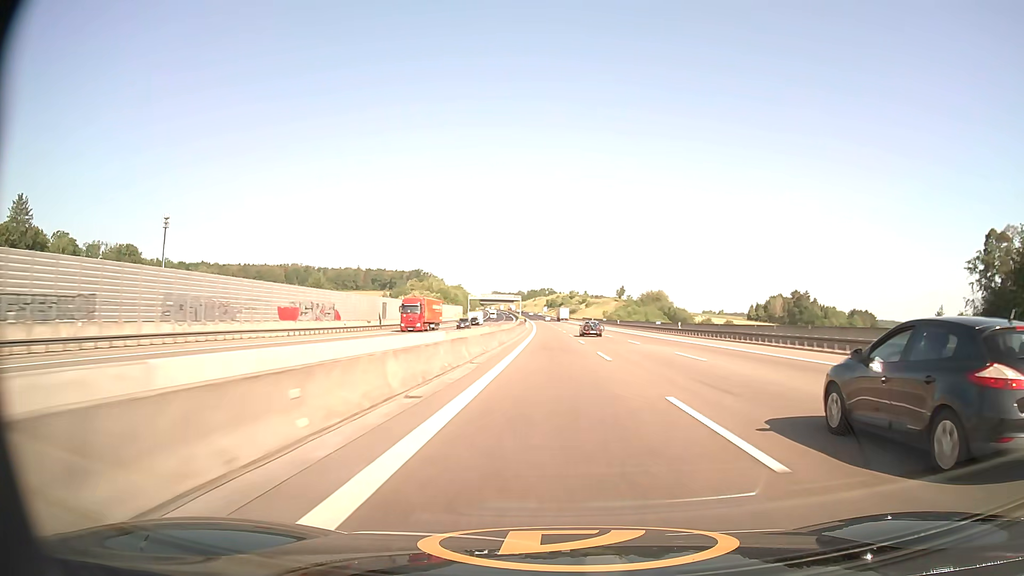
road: motorway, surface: asphalt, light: Day
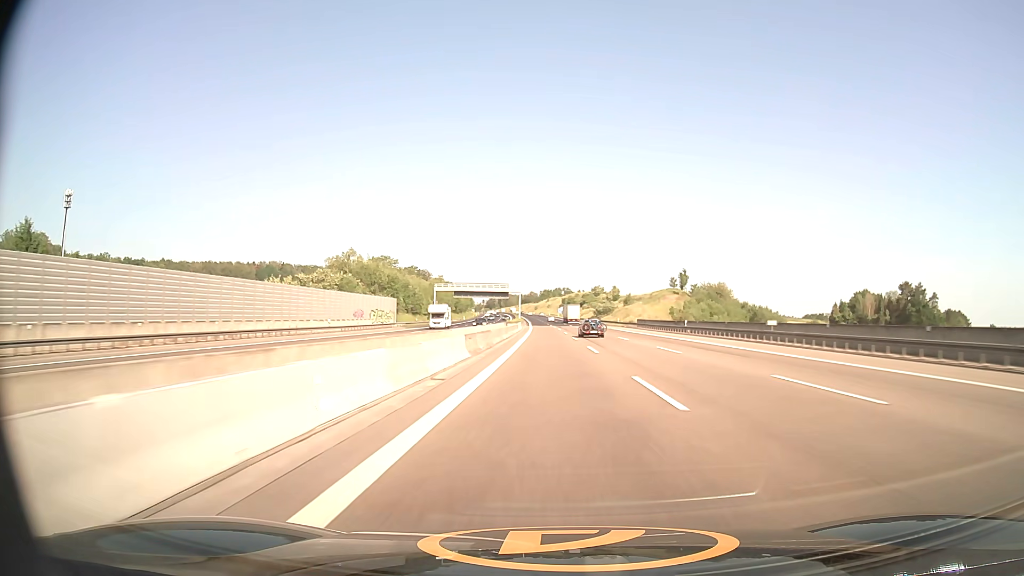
(-1.2, +103.5) m; -1°
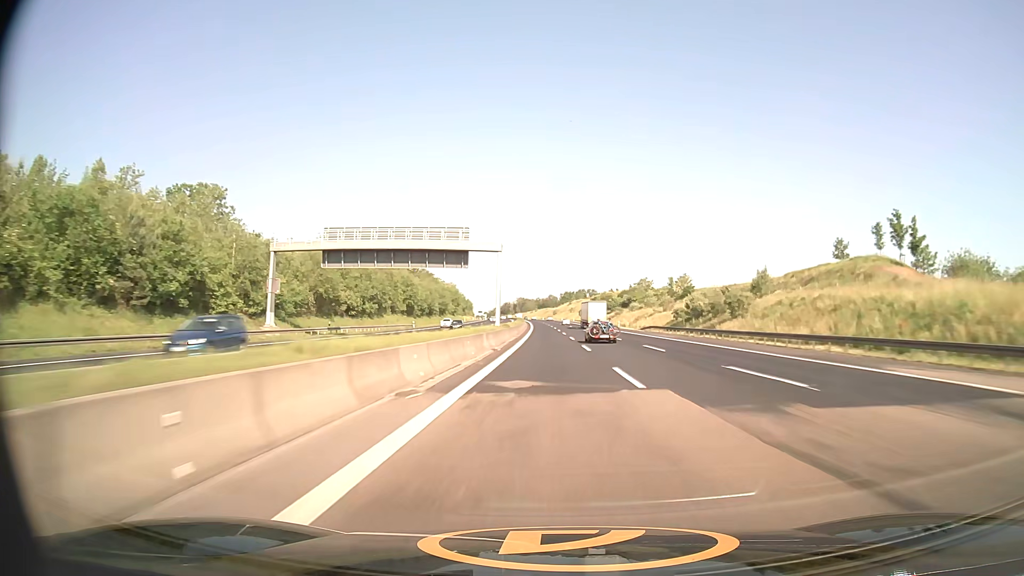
(-1.5, +103.9) m; -2°
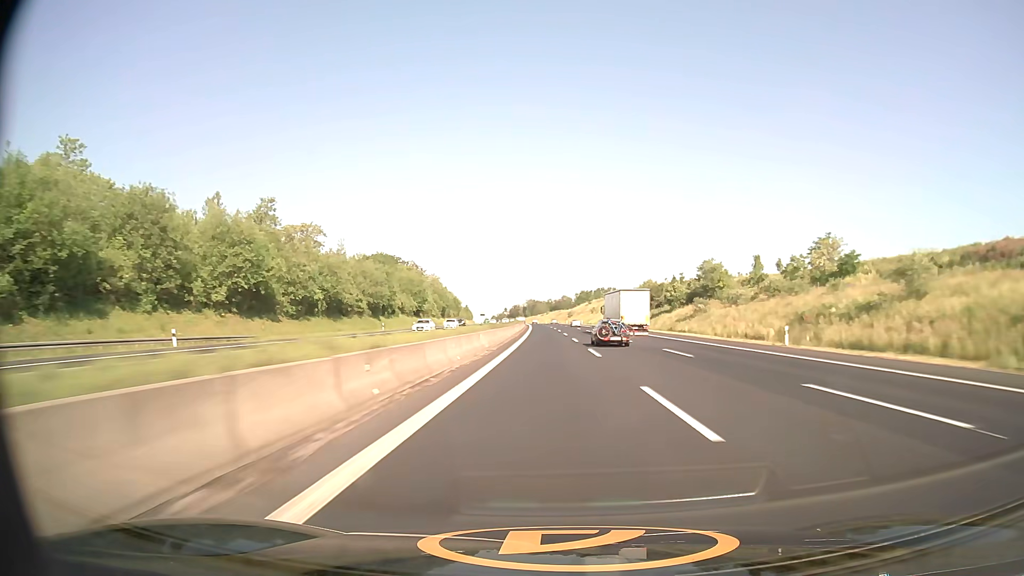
(-0.7, +77.8) m; -1°
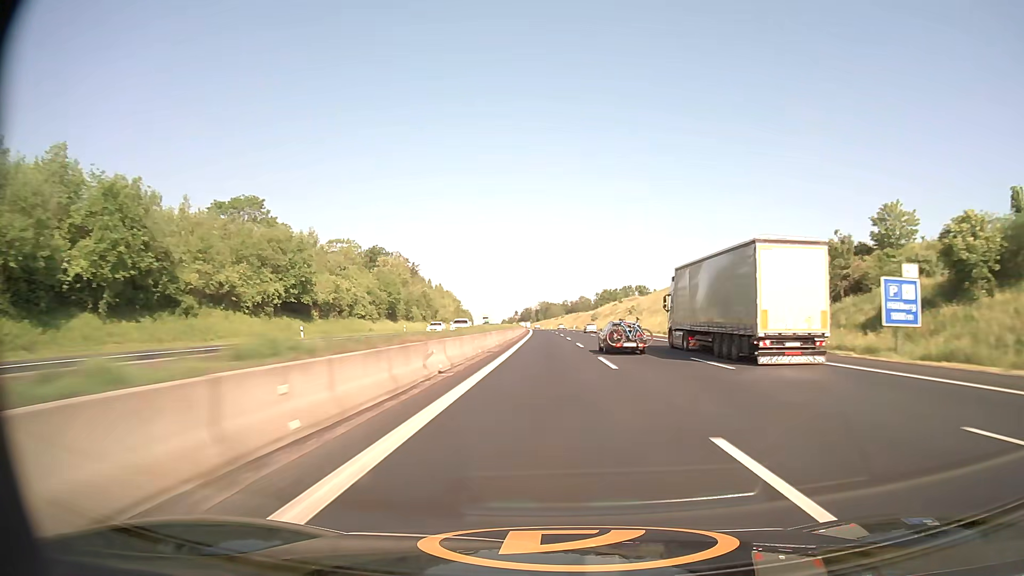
(-1.0, +77.5) m; -1°
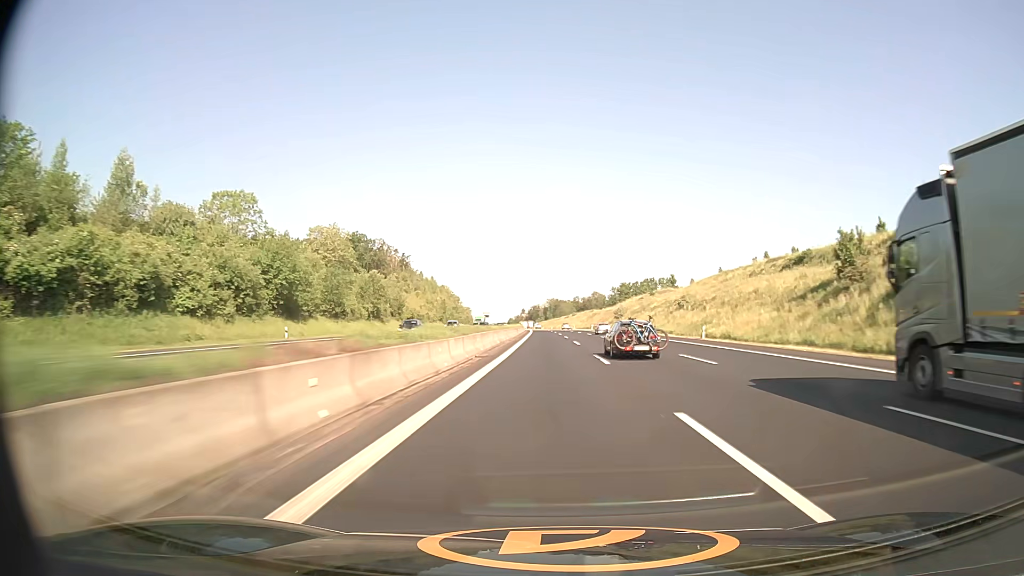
(-0.4, +51.6) m; -1°
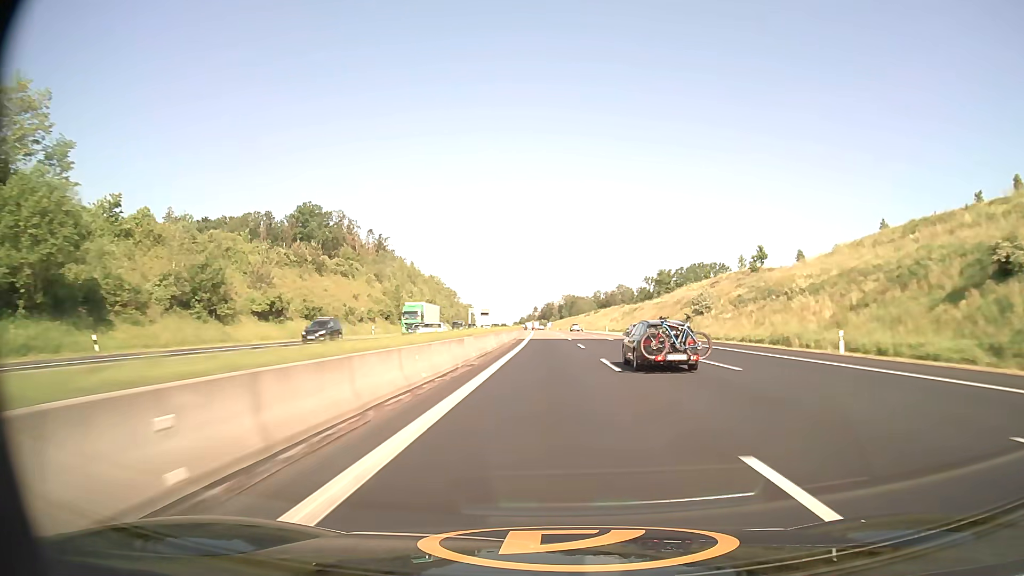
(-0.9, +77.4) m; -1°
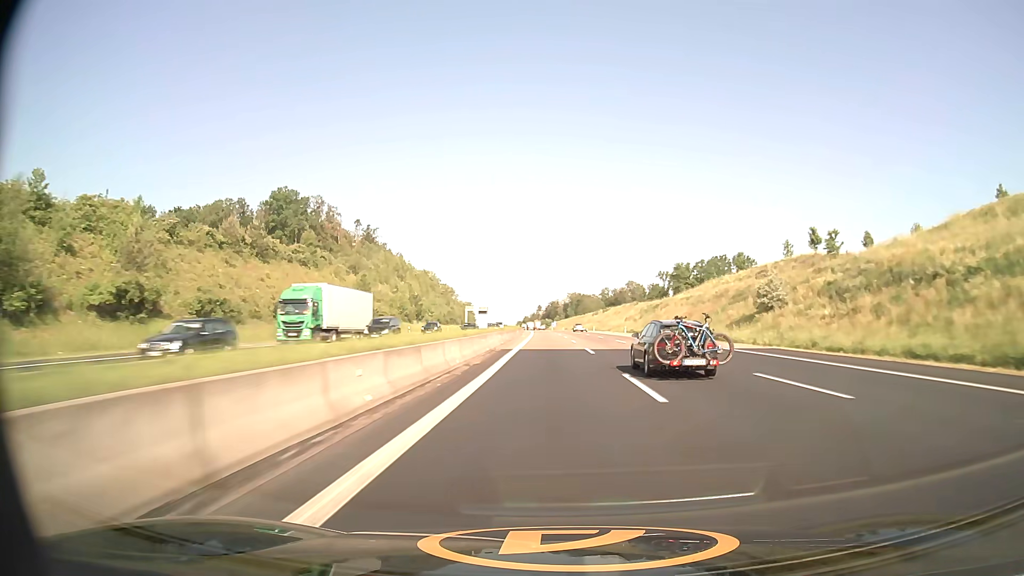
(-0.1, +25.9) m; 0°
(0, +10) (0, +20) (0, +30) (0, +40) (0, +50) (0, +60) (-1, +70) (-1, +80) (-1, +90) (-1, +100) m
